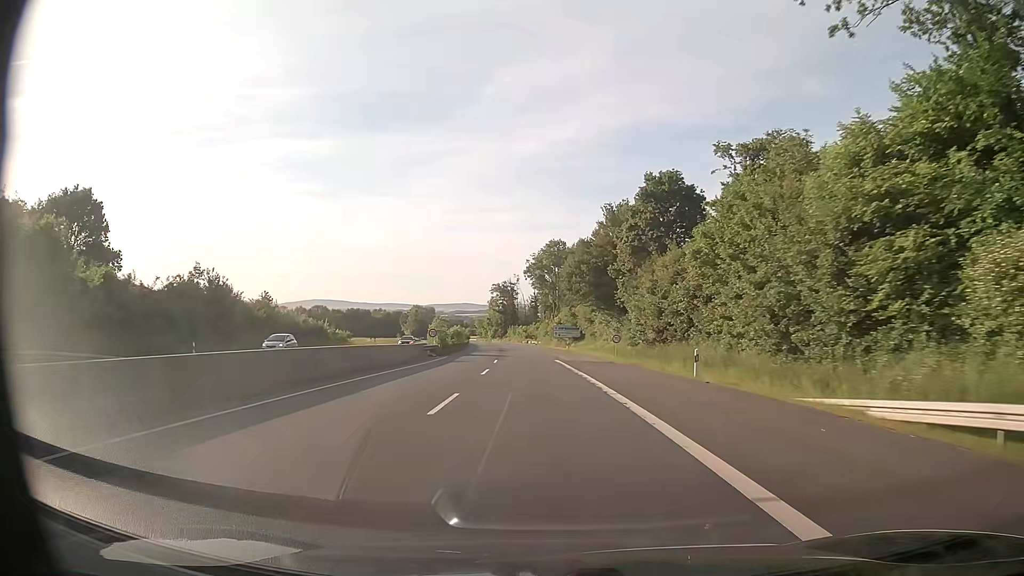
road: trunk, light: Day
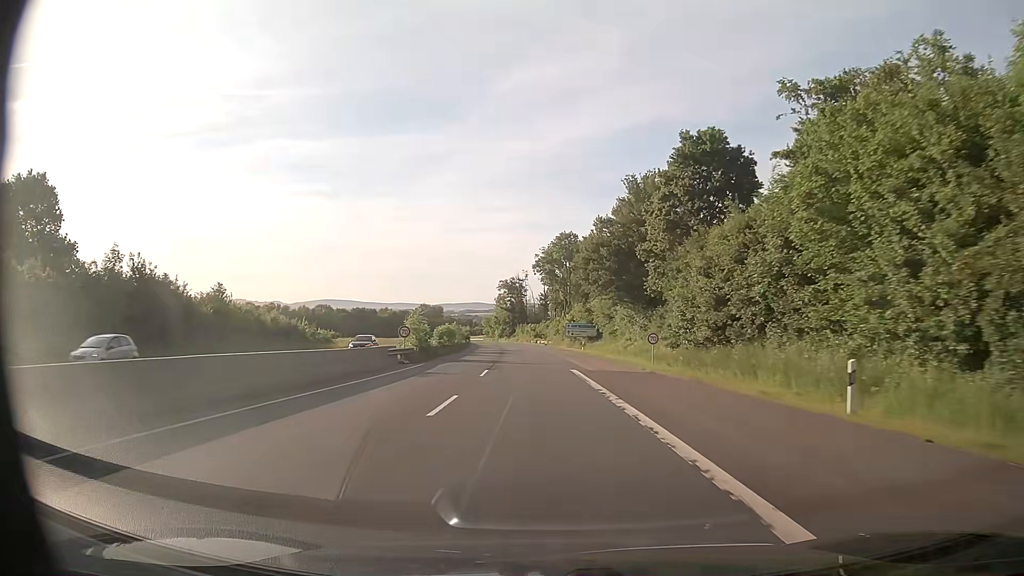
(-0.1, +12.1) m; -1°
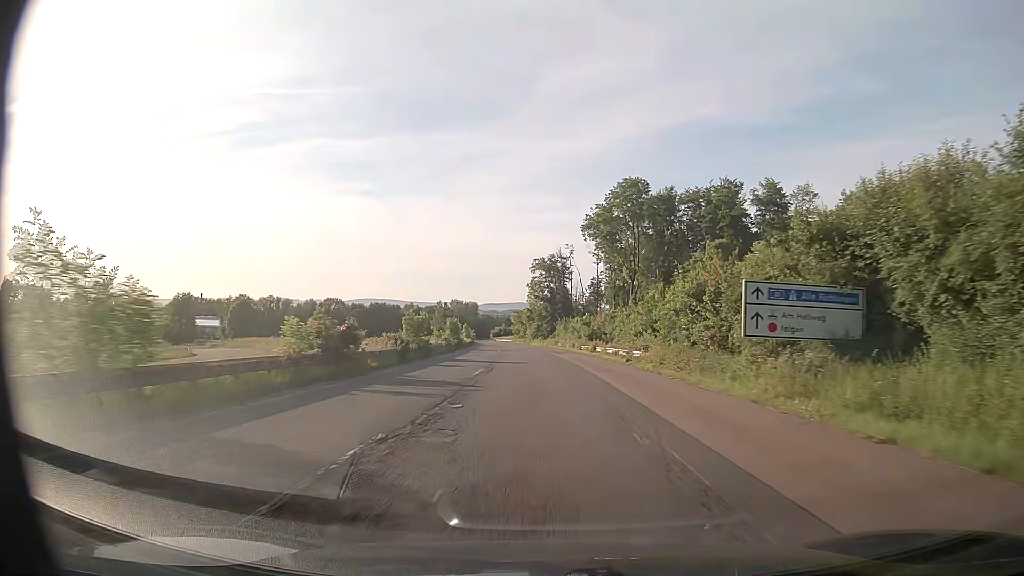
(-2.1, +60.7) m; -4°
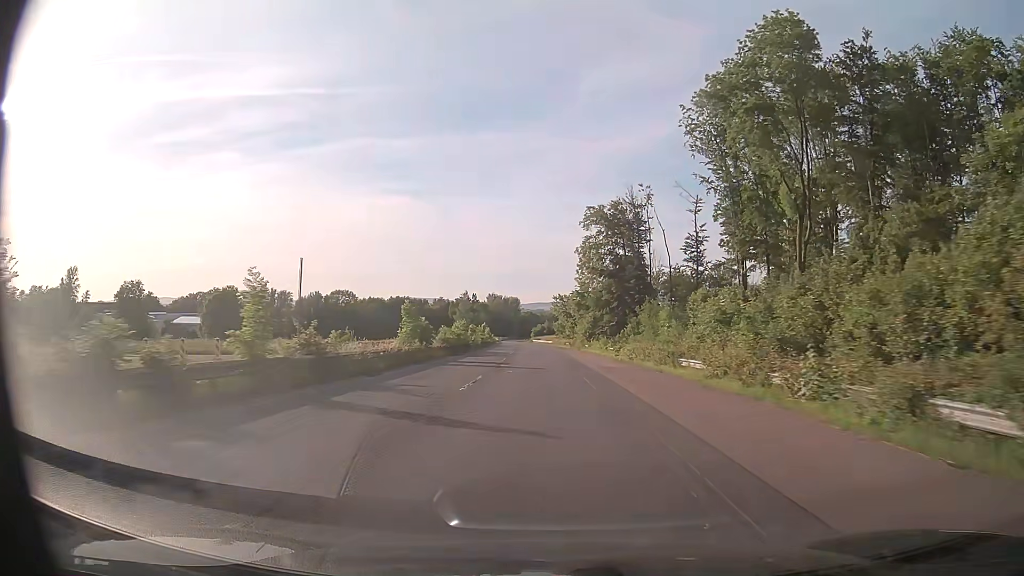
(-2.2, +60.0) m; -4°
(0, +10) (0, +20) (0, +30) (-1, +40) (-1, +50) (-1, +60) (-1, +70) (-2, +80) (-2, +90) (-3, +100) m
